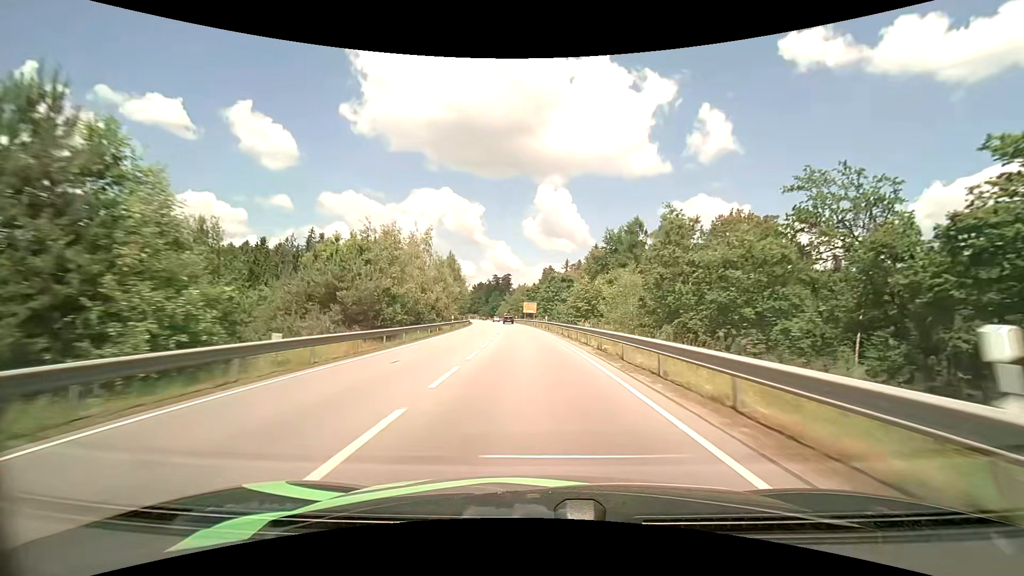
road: primary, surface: asphalt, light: Day
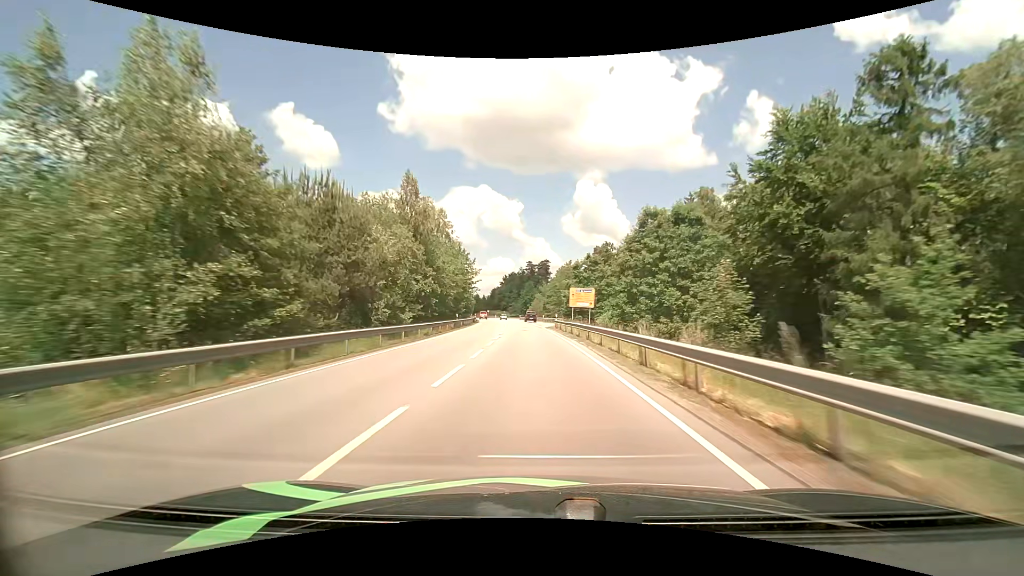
(-2.2, +54.2) m; -5°
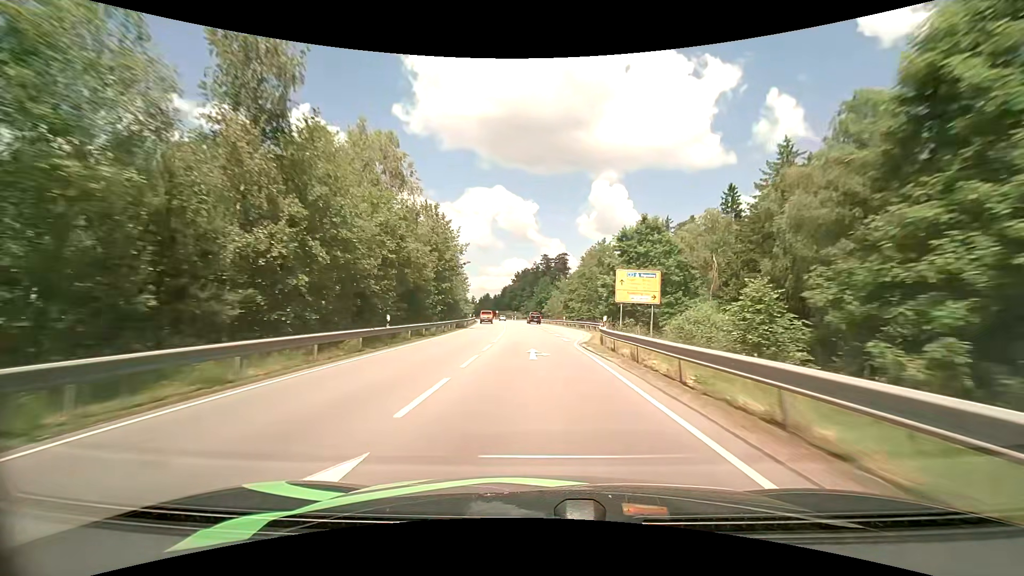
(-0.4, +26.9) m; -2°
(0, +10) (0, +20) (-1, +30) (-1, +40) (-1, +50) (-2, +60) (-3, +70) (-4, +80) (-5, +90) (-6, +100) m
